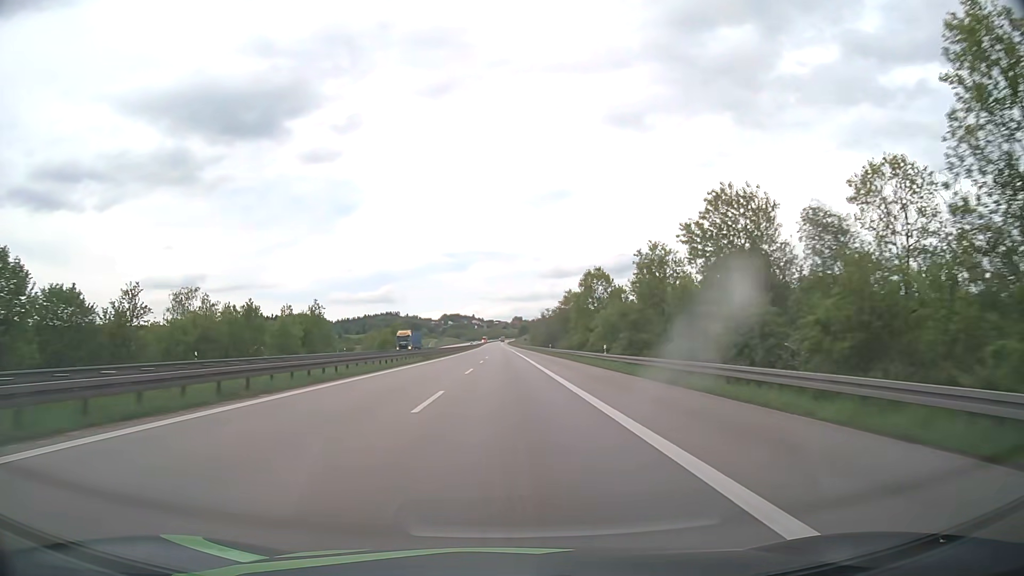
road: motorway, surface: asphalt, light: Day
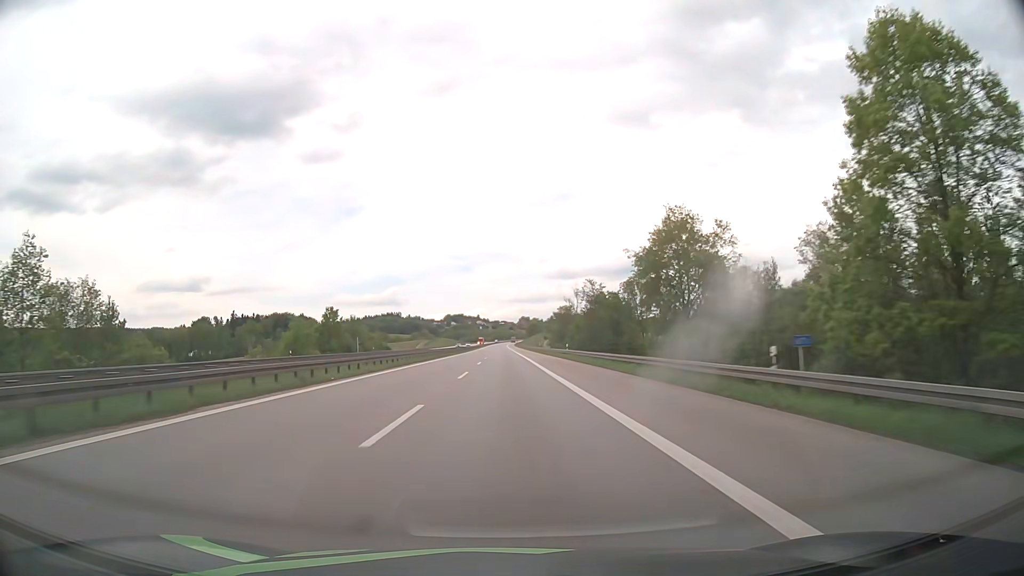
(0.0, +76.0) m; 0°
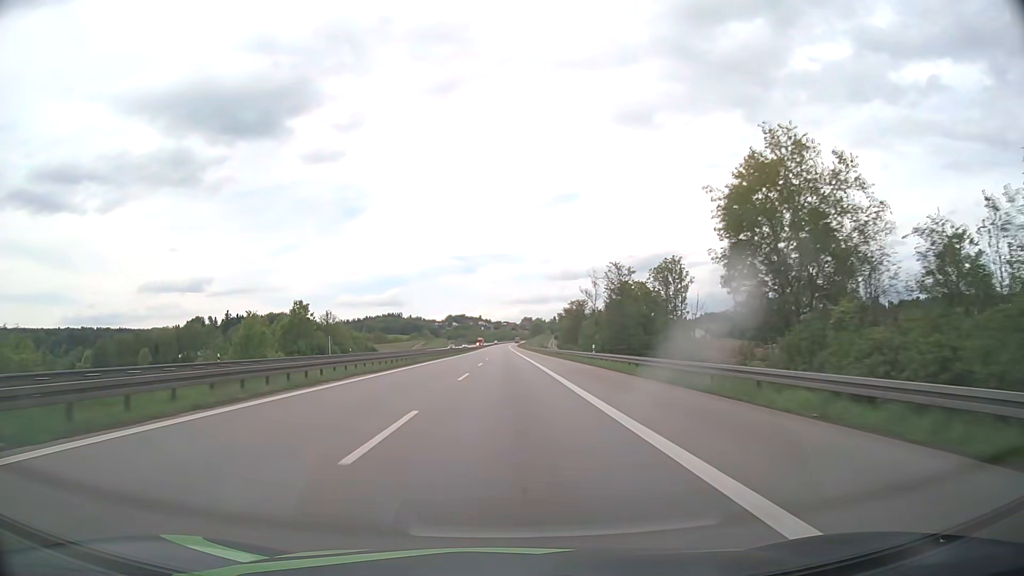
(0.0, +19.0) m; 0°
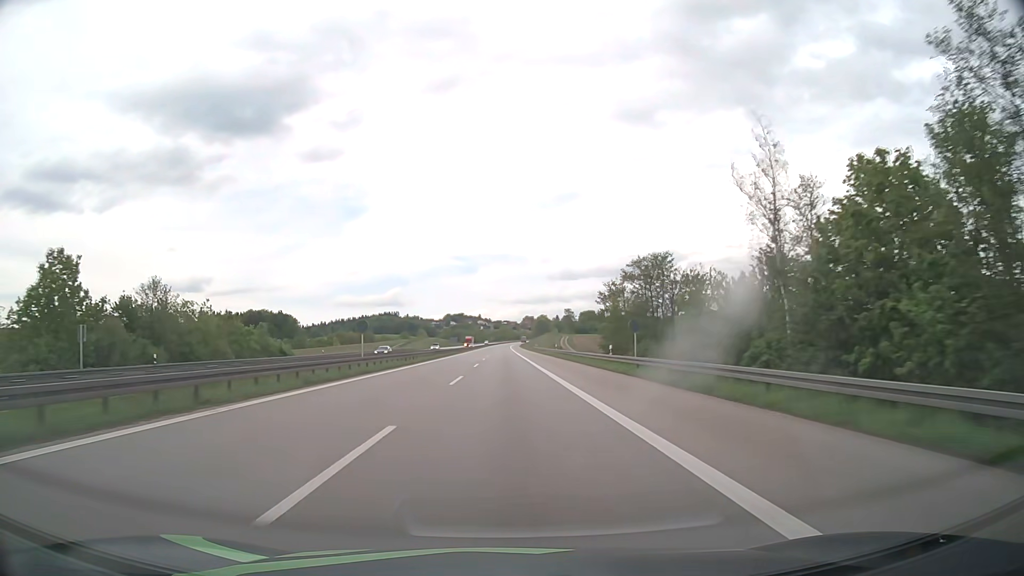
(0.0, +57.0) m; 0°
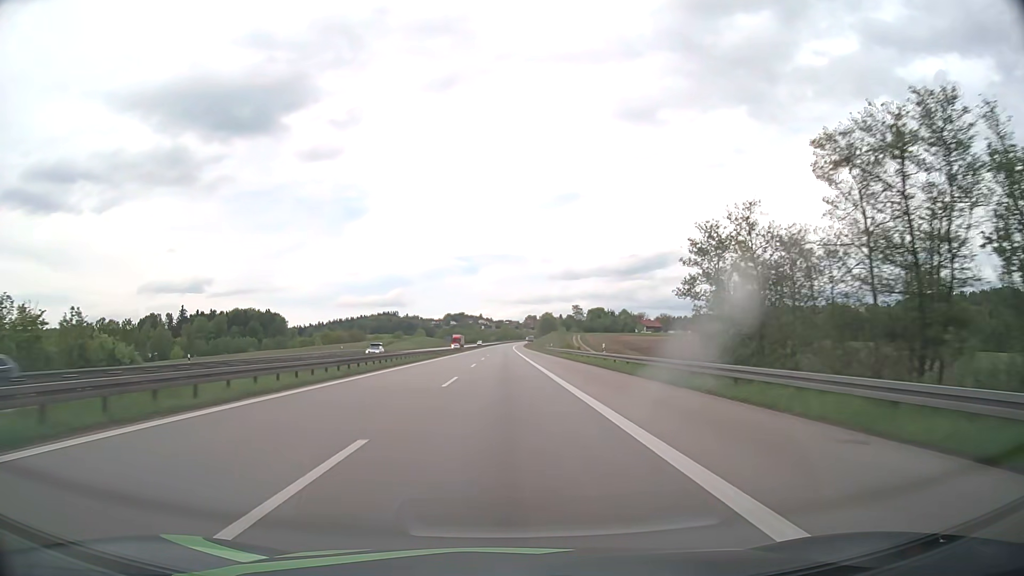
(0.0, +38.0) m; 0°
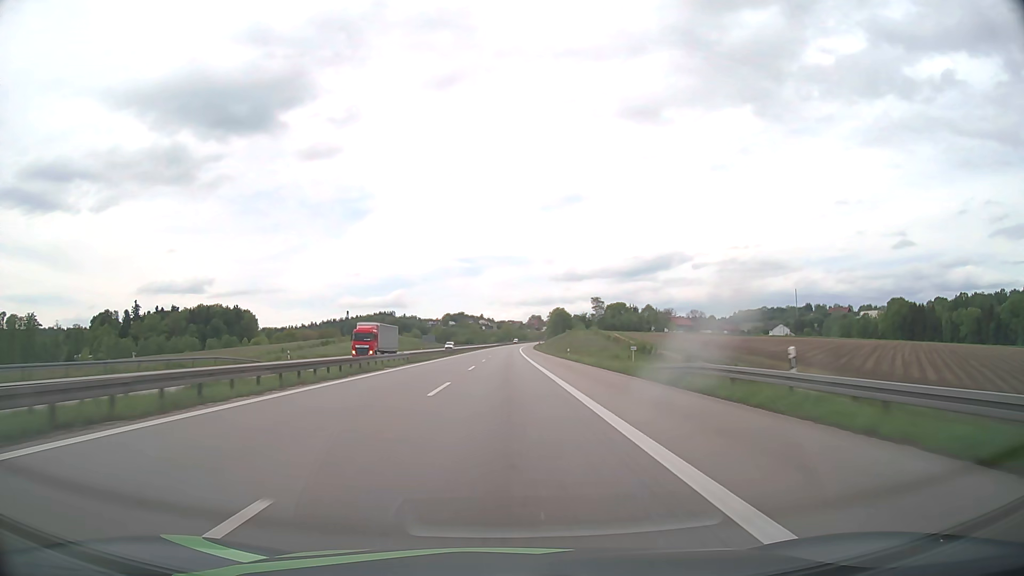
(-0.4, +76.0) m; 0°
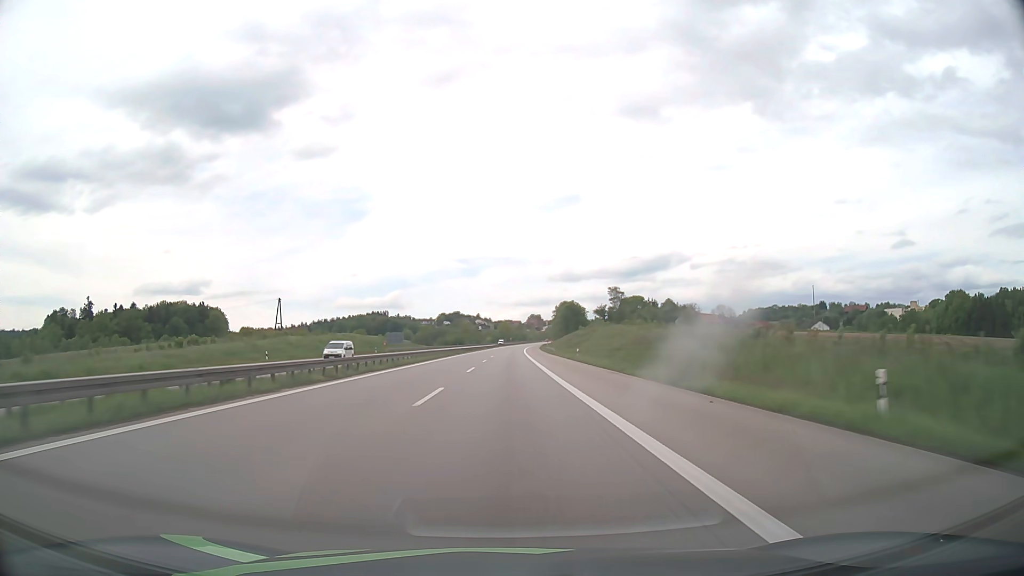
(+0.1, +57.0) m; 0°
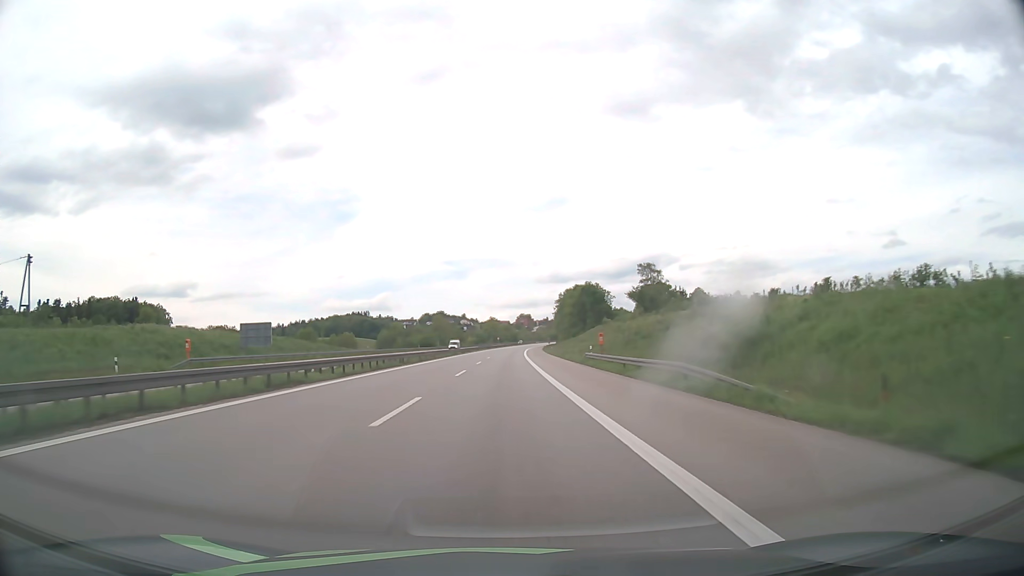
(+0.6, +76.0) m; +1°
(0, +10) (0, +20) (0, +30) (0, +40) (0, +50) (0, +60) (+1, +70) (+1, +80) (+1, +90) (+1, +100) m
